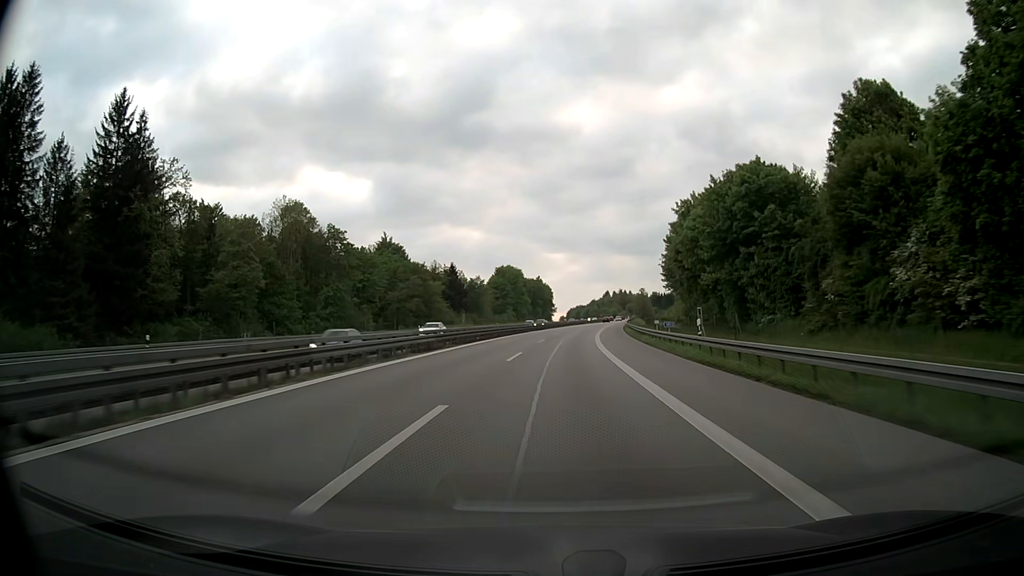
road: motorway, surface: asphalt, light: Day
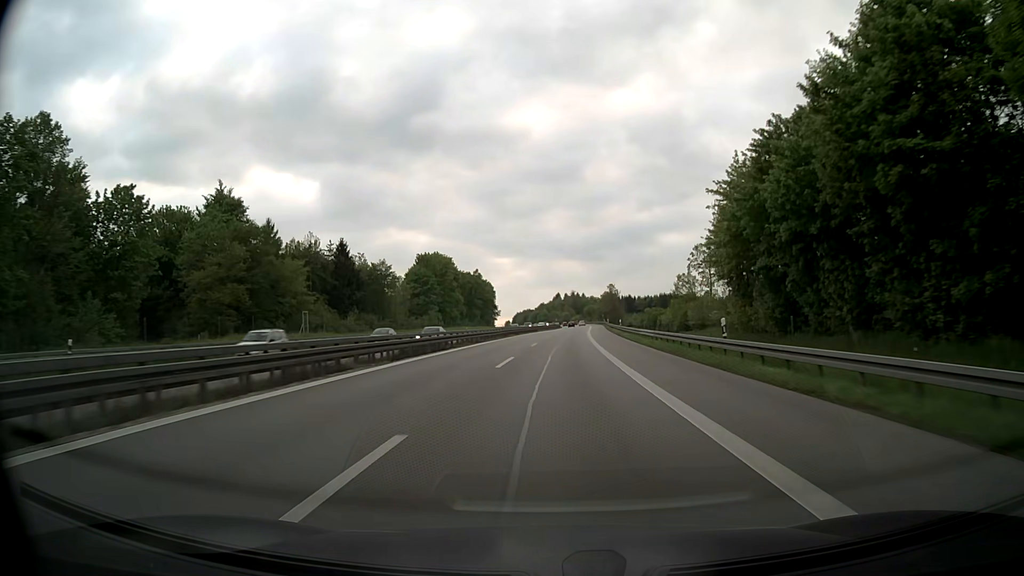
(+2.2, +56.7) m; +4°
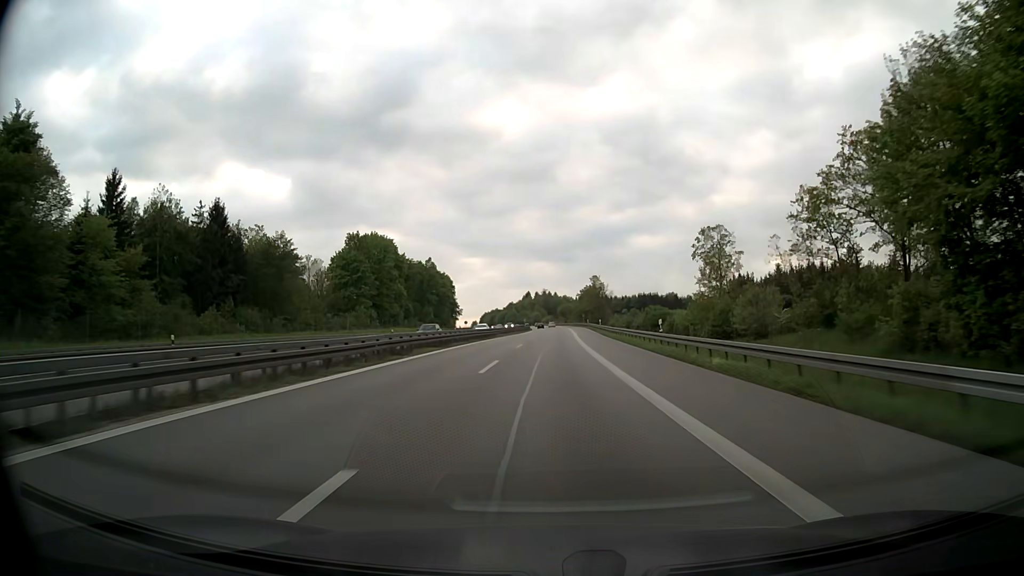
(+0.9, +37.8) m; +3°
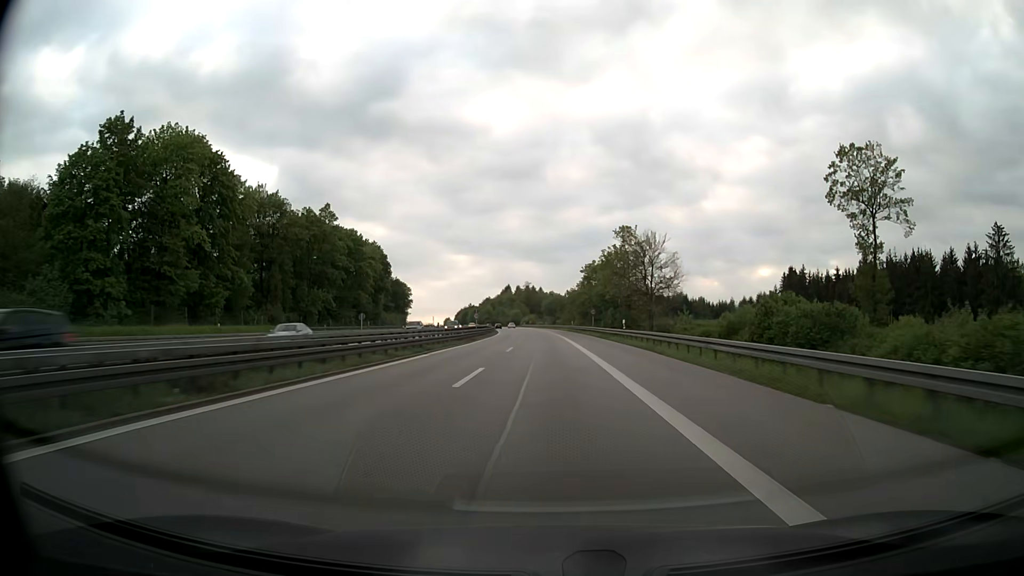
(+1.2, +75.9) m; +1°
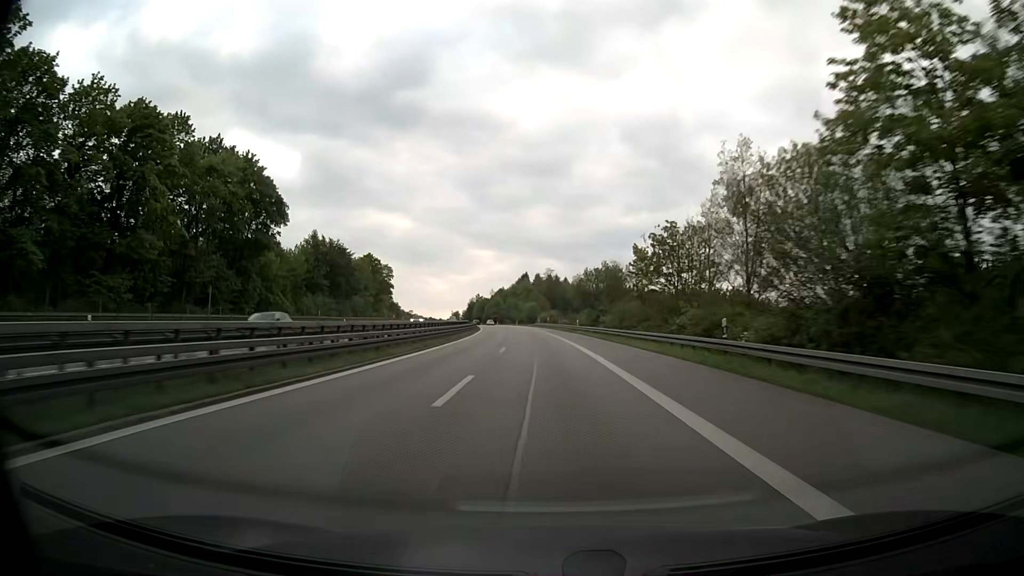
(-0.8, +76.1) m; -2°
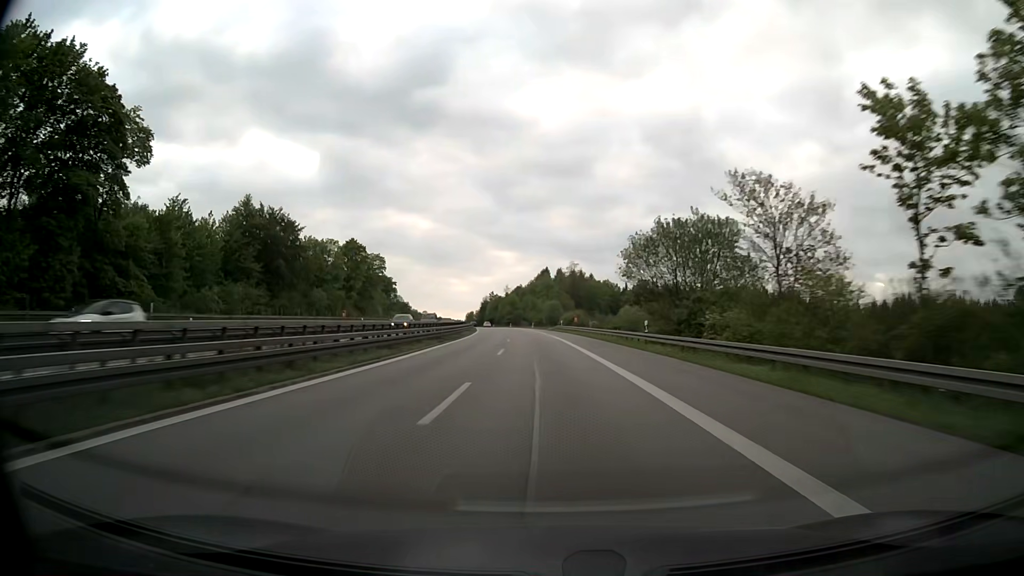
(-0.5, +38.1) m; -2°
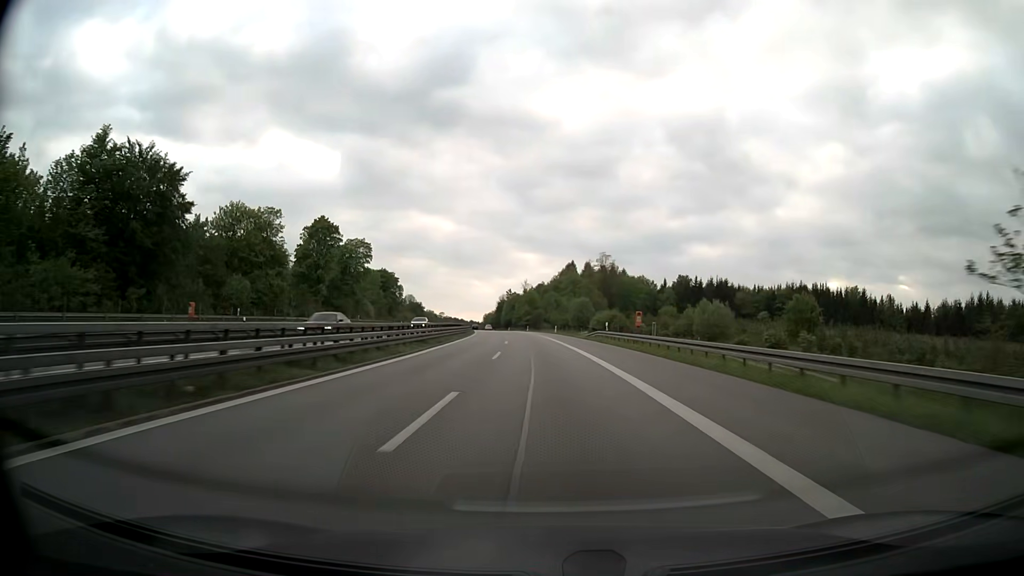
(-0.6, +38.1) m; -2°
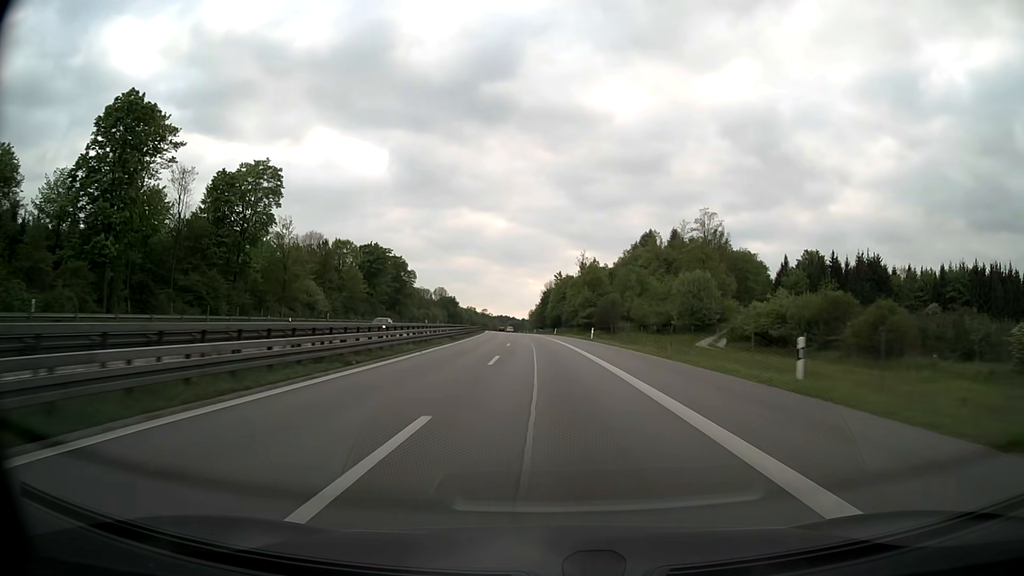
(-2.9, +76.1) m; -5°
(0, +10) (0, +20) (0, +30) (-1, +40) (-1, +50) (-2, +60) (-2, +70) (-3, +80) (-3, +90) (-4, +100) m
